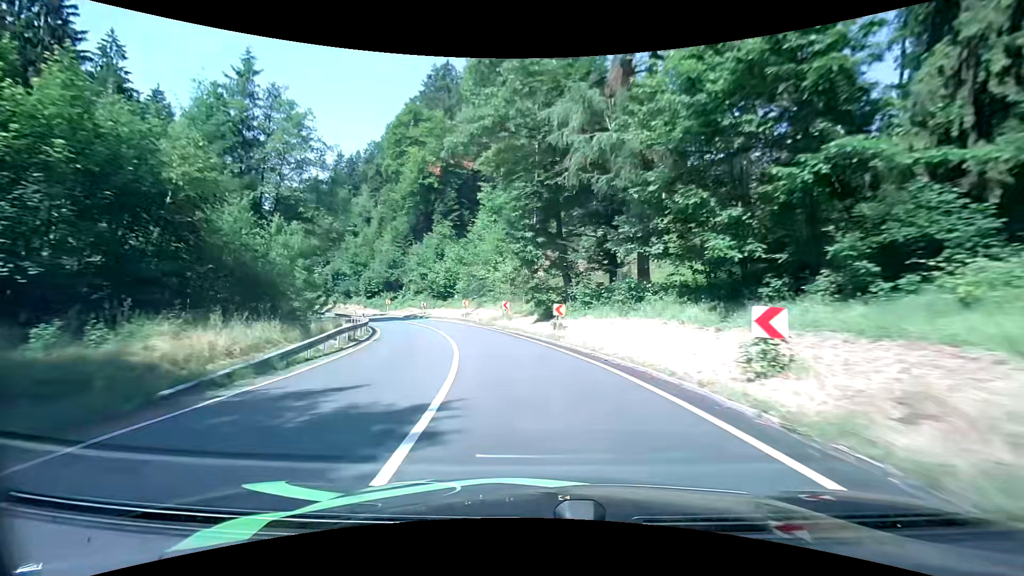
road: secondary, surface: asphalt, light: Day
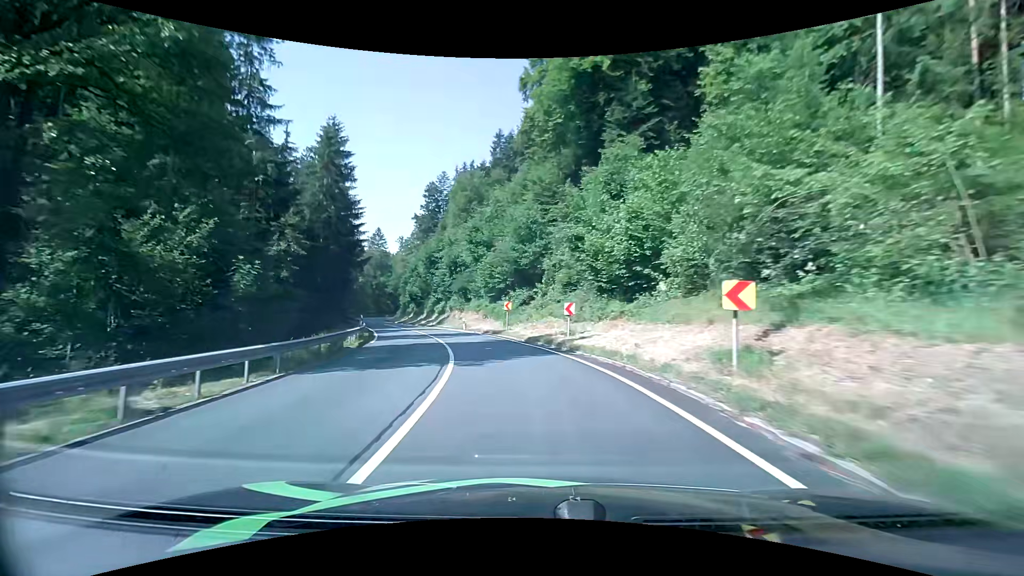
(-6.2, +37.7) m; -21°
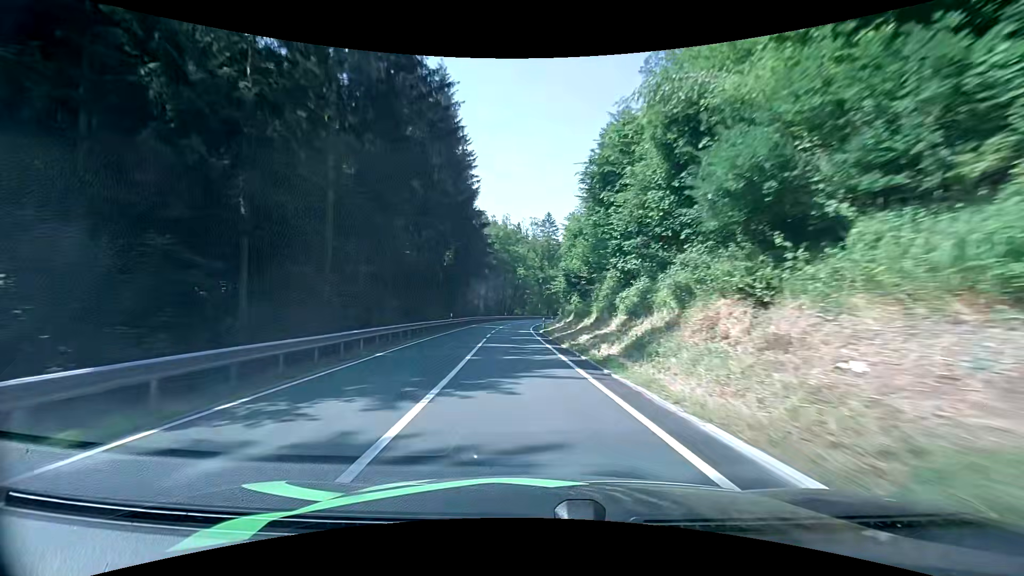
(-7.7, +39.7) m; -21°
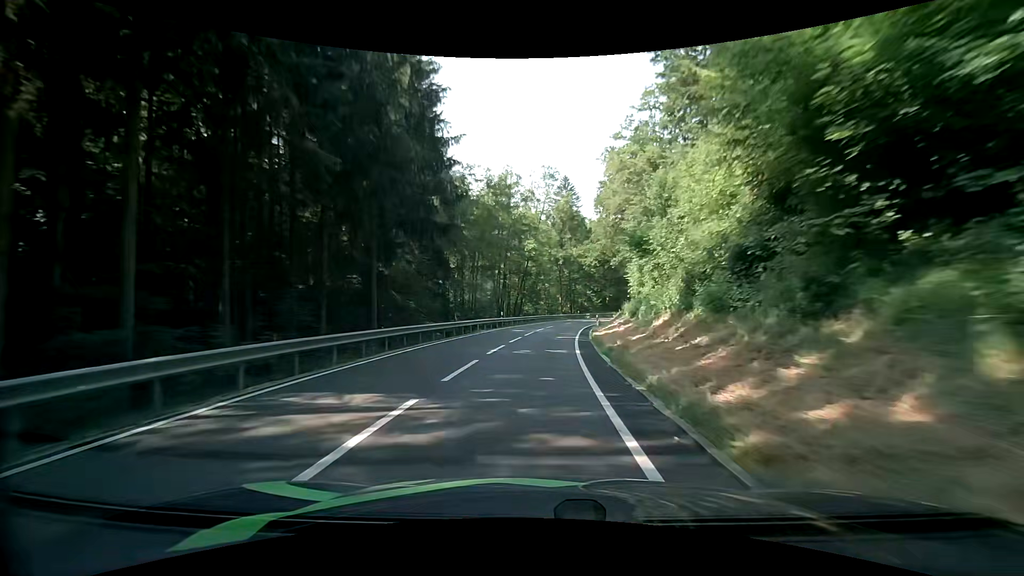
(-1.6, +42.2) m; -2°
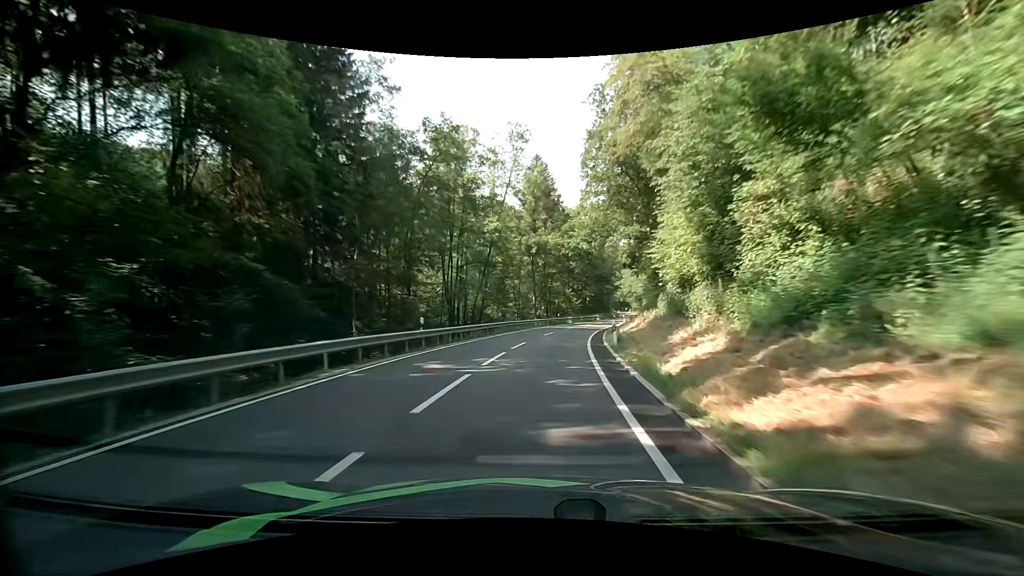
(+0.5, +20.6) m; +3°
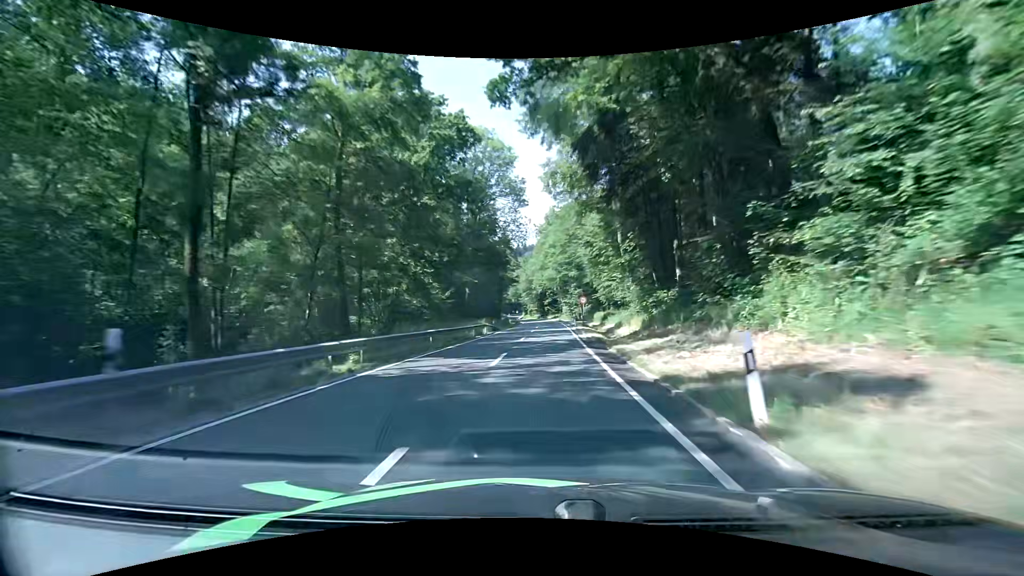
(+5.6, +53.4) m; +12°
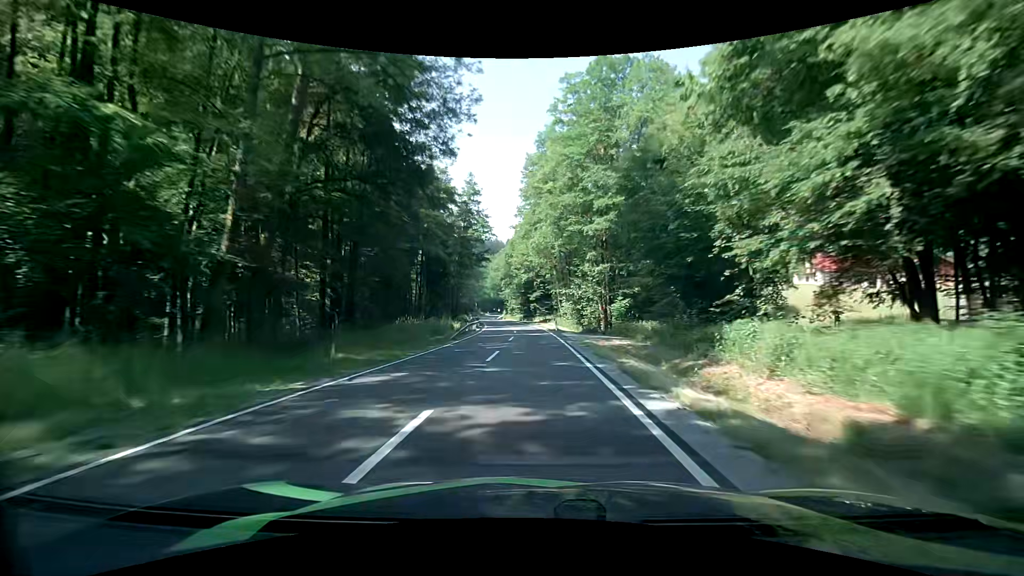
(+1.8, +46.1) m; +3°
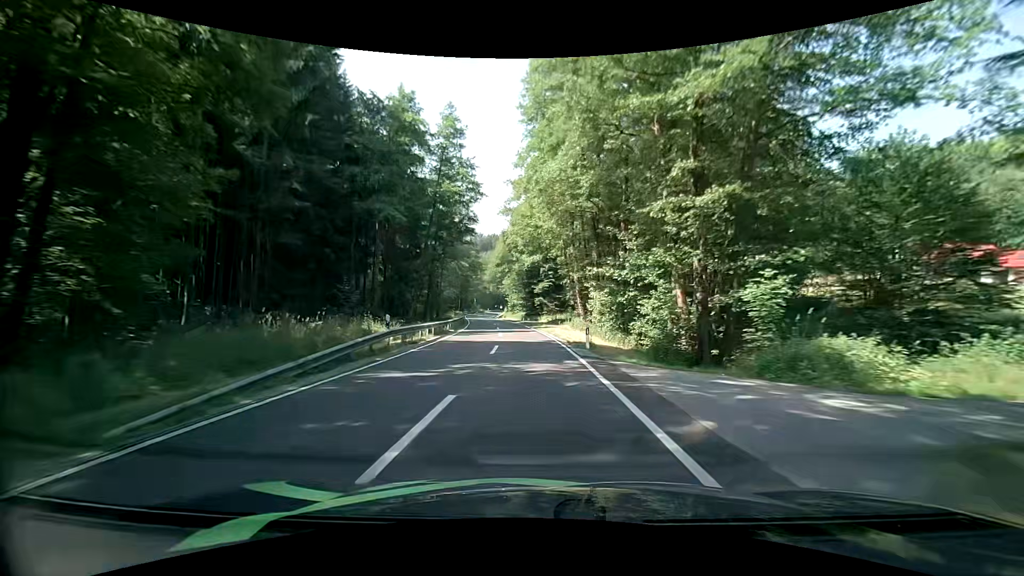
(-0.3, +23.0) m; -1°
(0, +10) (-1, +20) (-1, +30) (-2, +40) (-3, +50) (-4, +60) (-6, +70) (-8, +80) (-9, +89) (-11, +99) m
